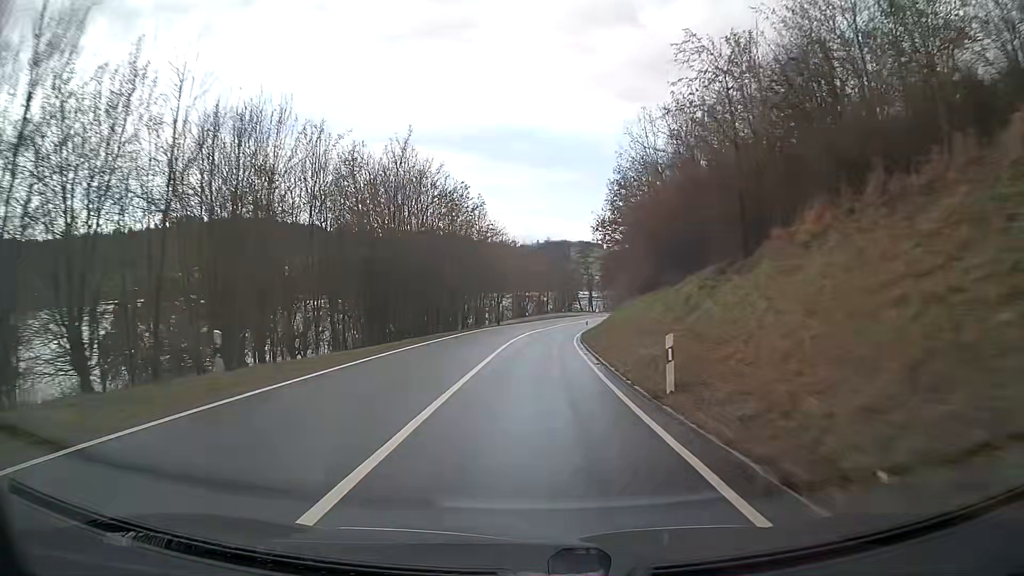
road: secondary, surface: asphalt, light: Day
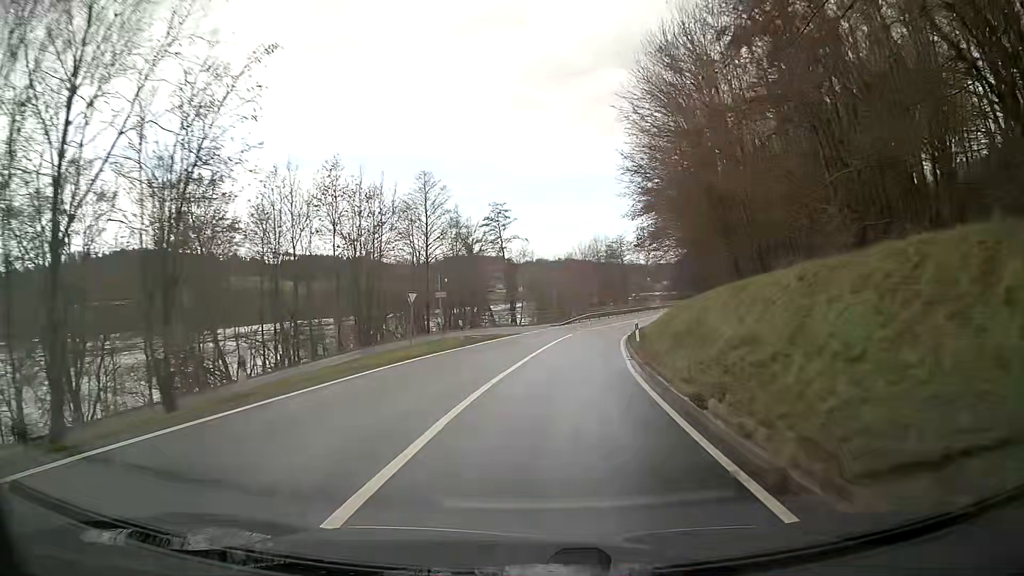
(+3.0, +56.4) m; +9°
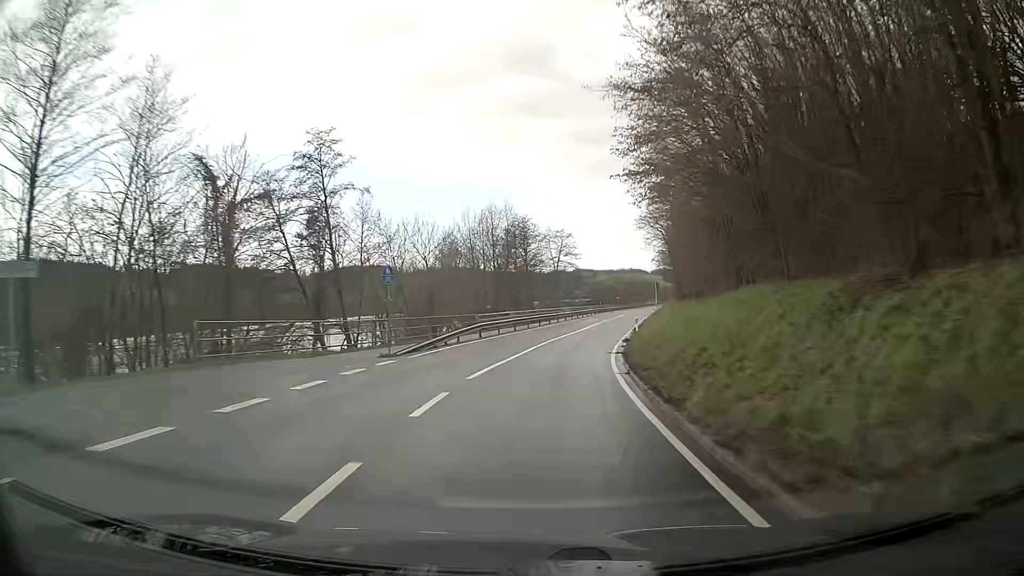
(+2.8, +33.8) m; +9°
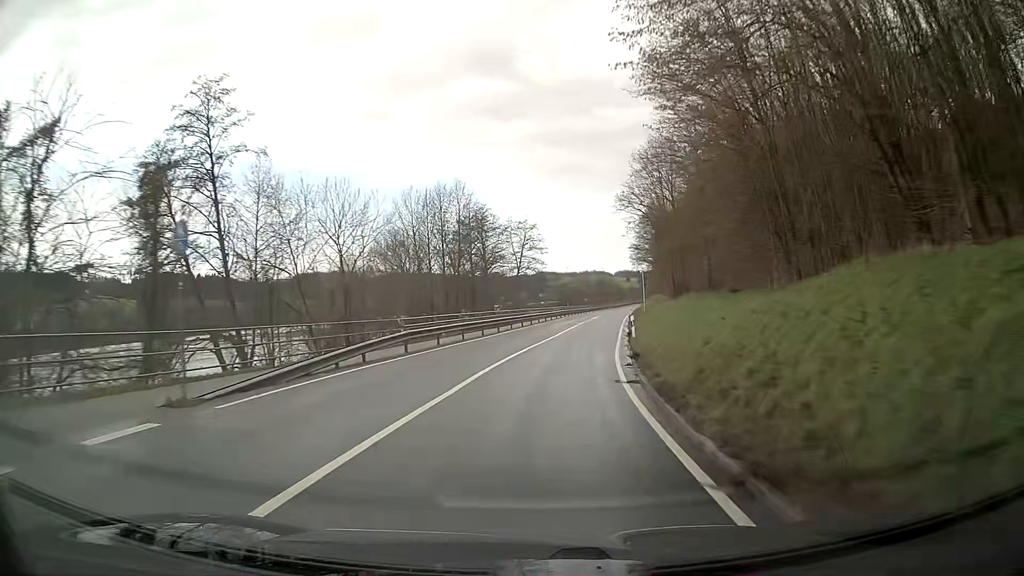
(+0.3, +11.5) m; +3°
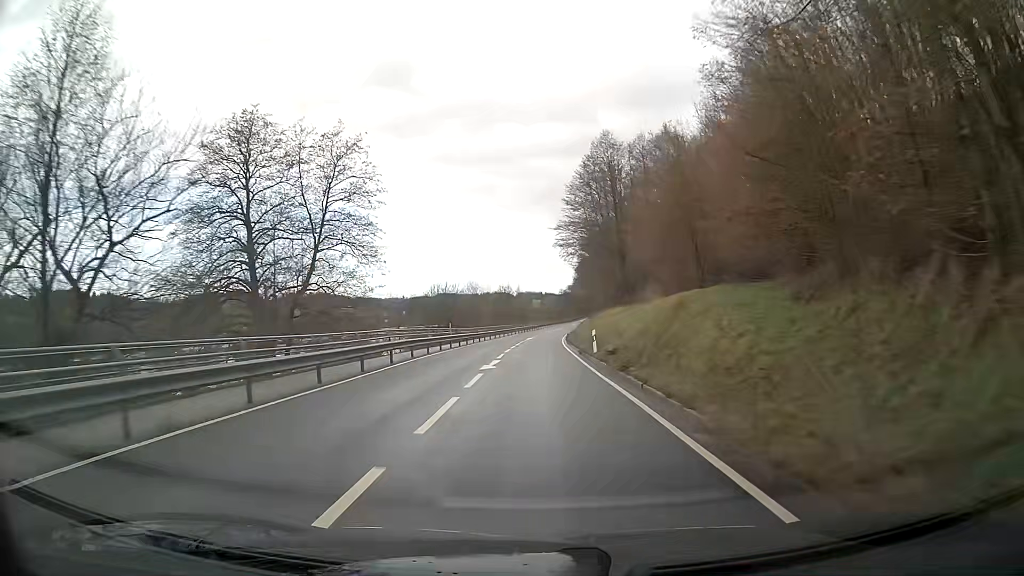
(+3.7, +46.8) m; +7°
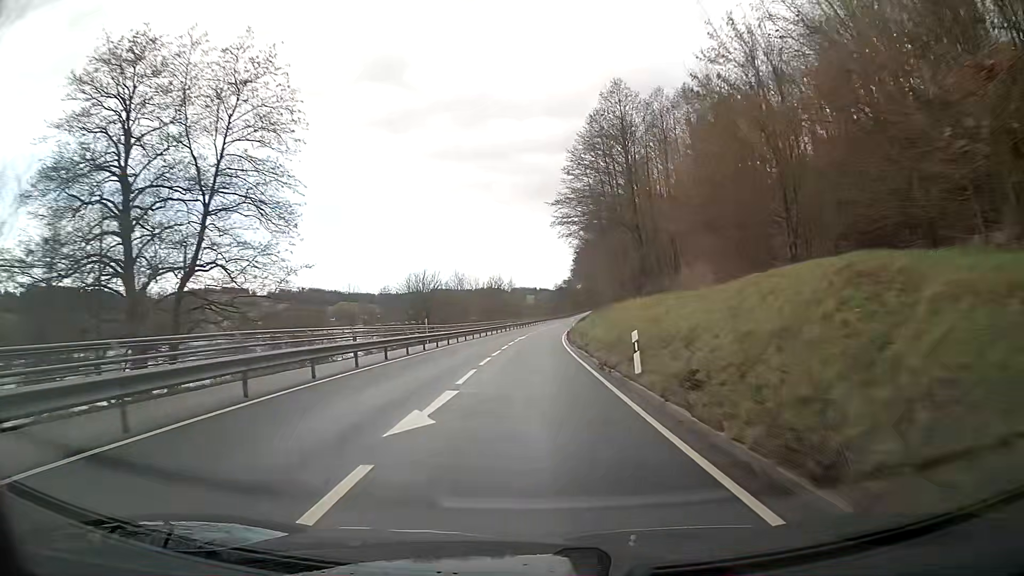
(+0.1, +12.0) m; +1°
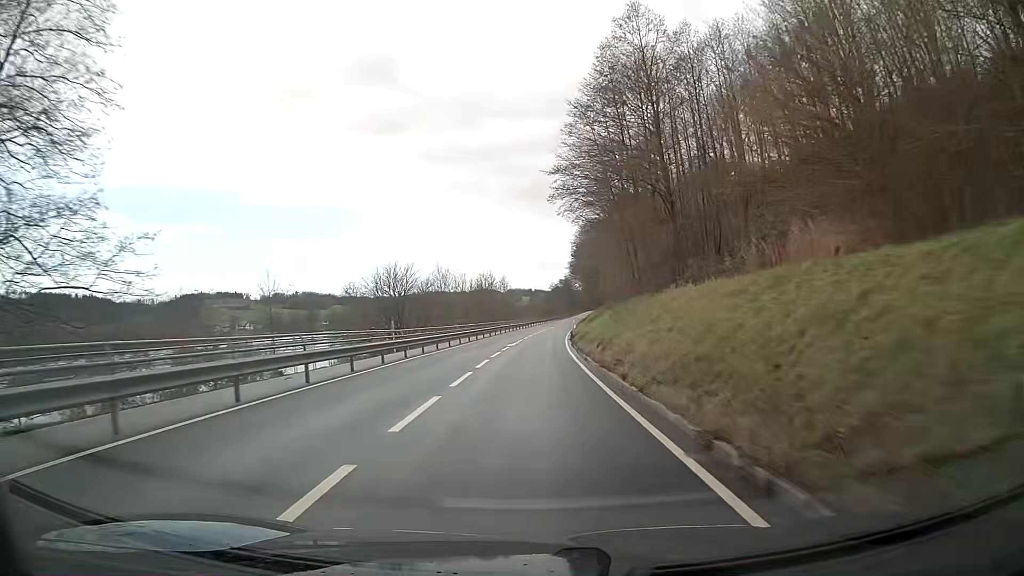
(0.0, +12.1) m; 0°
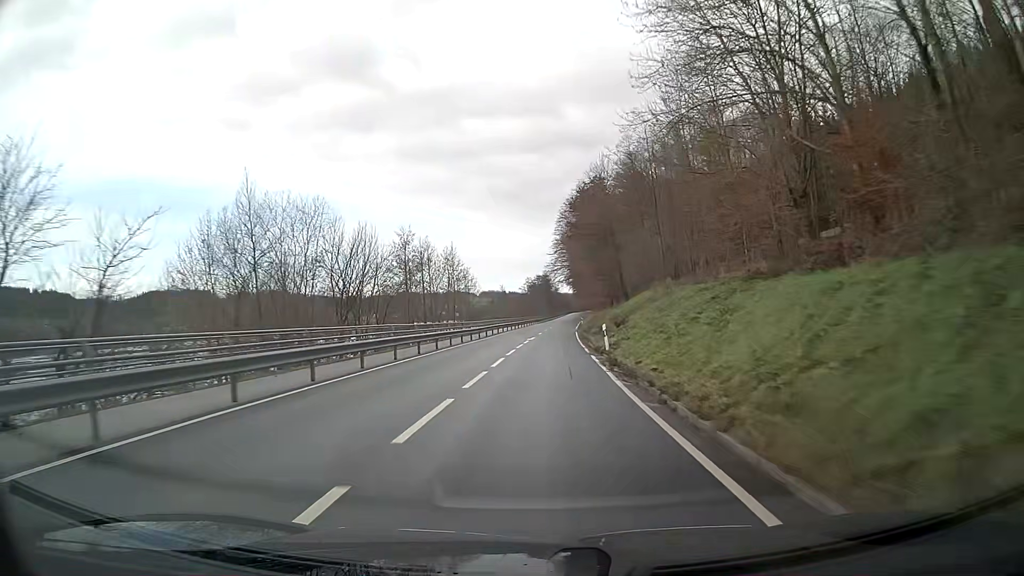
(+0.8, +48.8) m; +2°
